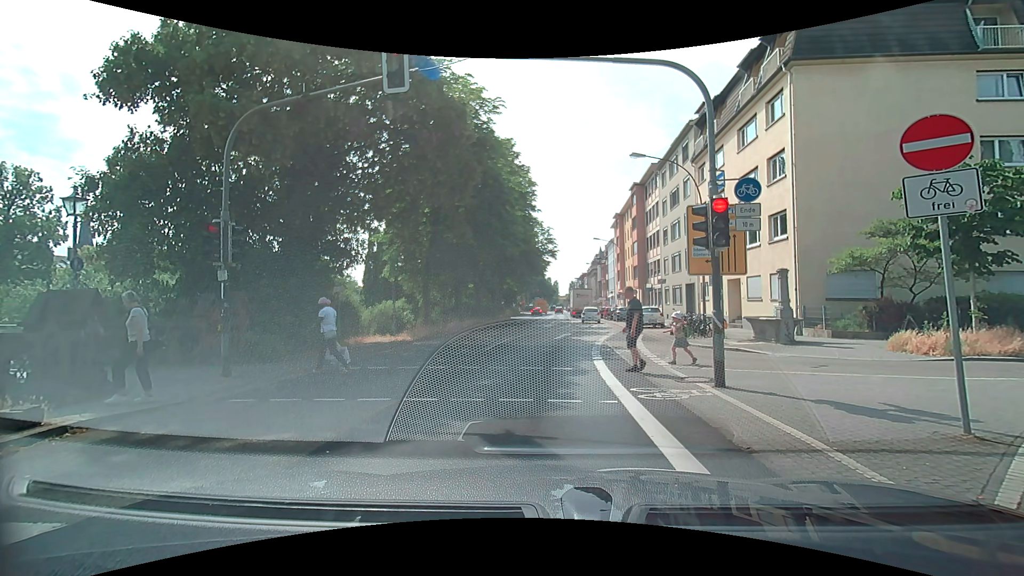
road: primary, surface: asphalt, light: Day
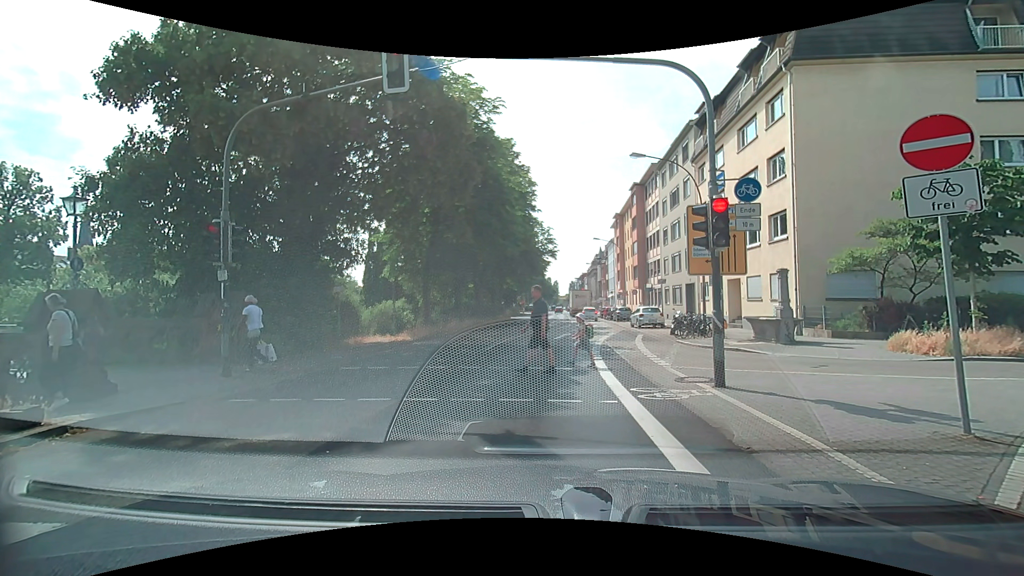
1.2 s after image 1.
(0.0, 0.0) m; 0°
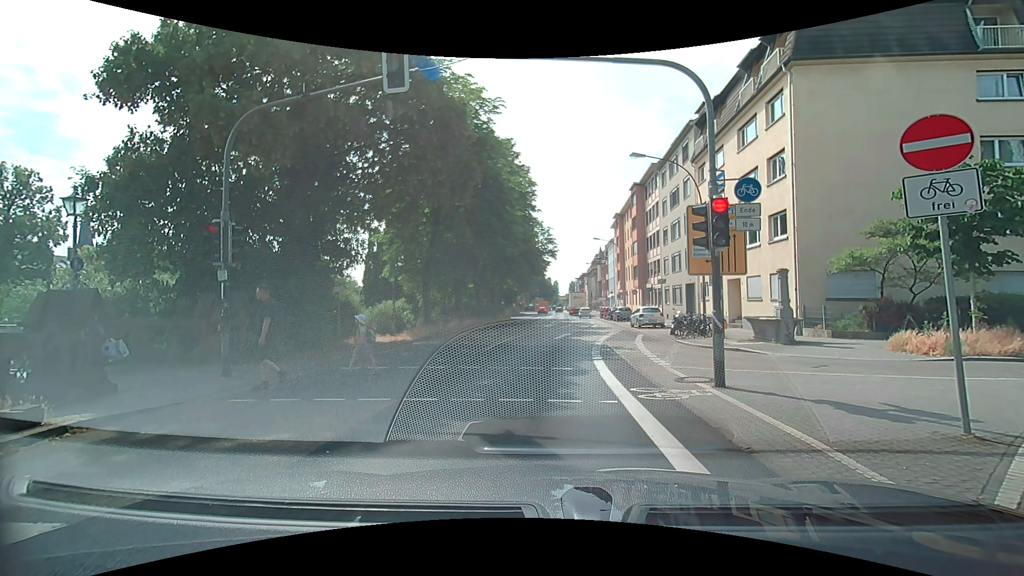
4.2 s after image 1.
(0.0, 0.0) m; 0°
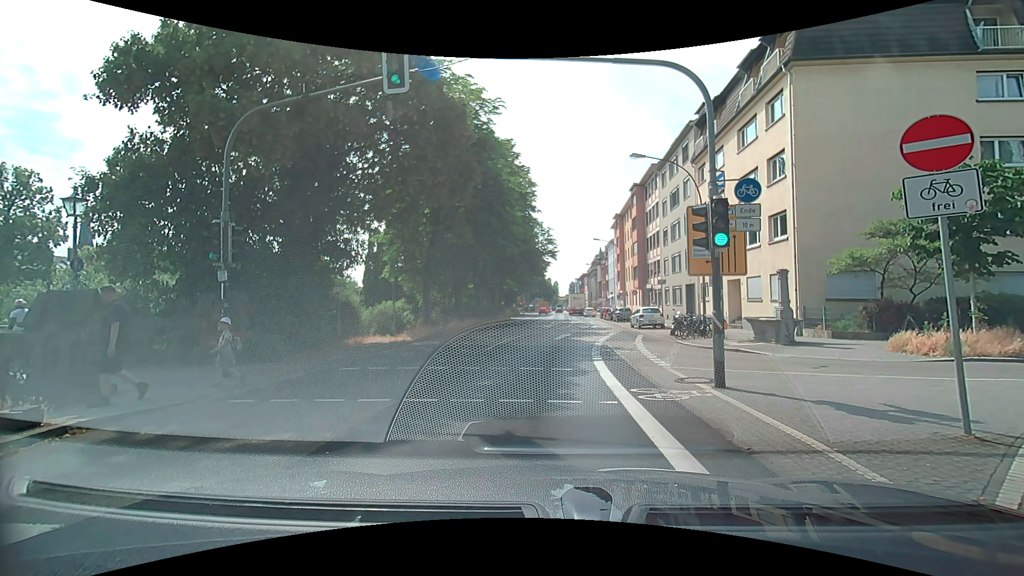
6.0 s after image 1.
(0.0, 0.0) m; 0°
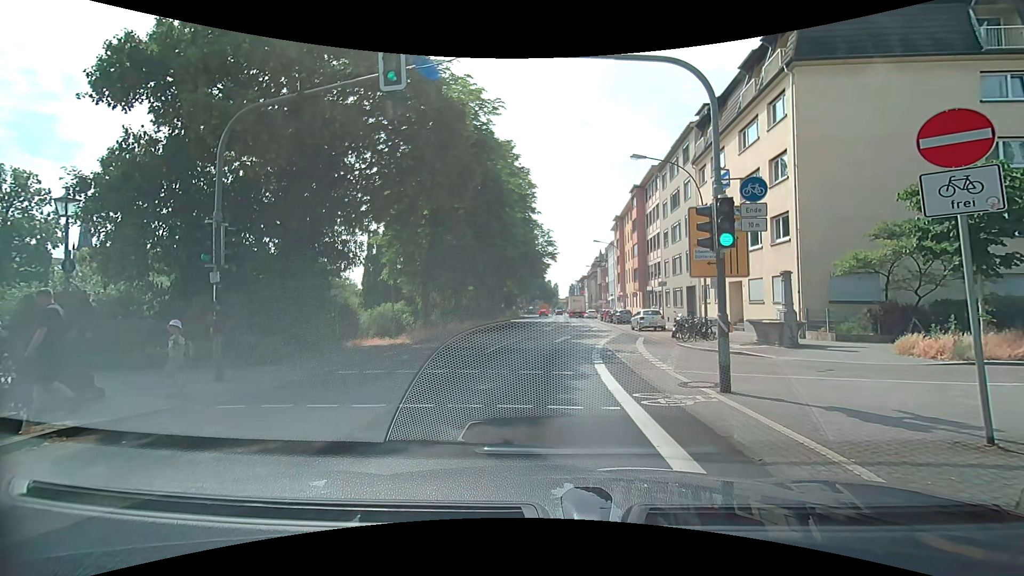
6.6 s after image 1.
(0.0, +0.3) m; 0°
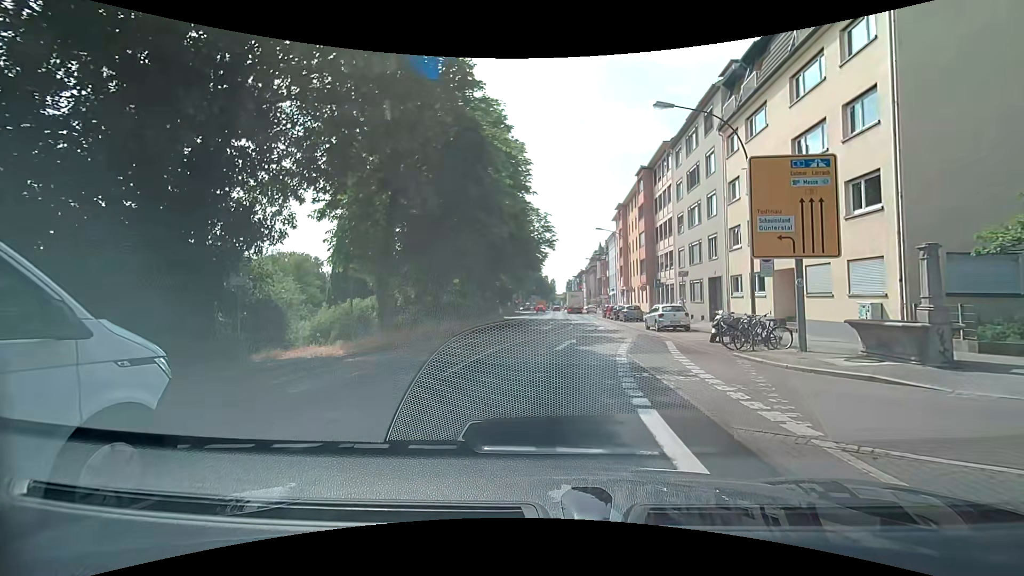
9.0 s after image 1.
(+0.2, +6.6) m; +2°
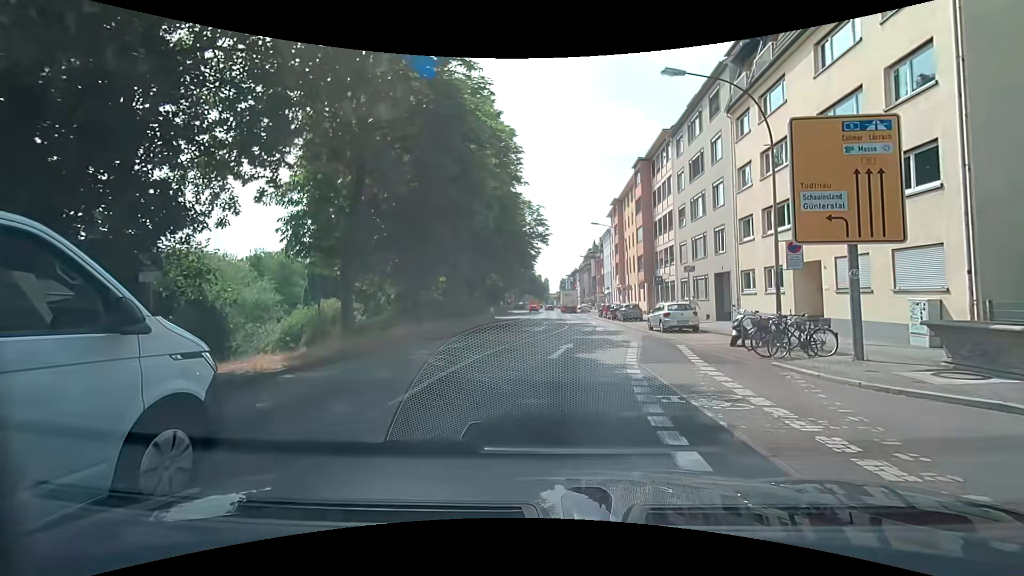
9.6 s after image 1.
(0.0, +2.8) m; +1°
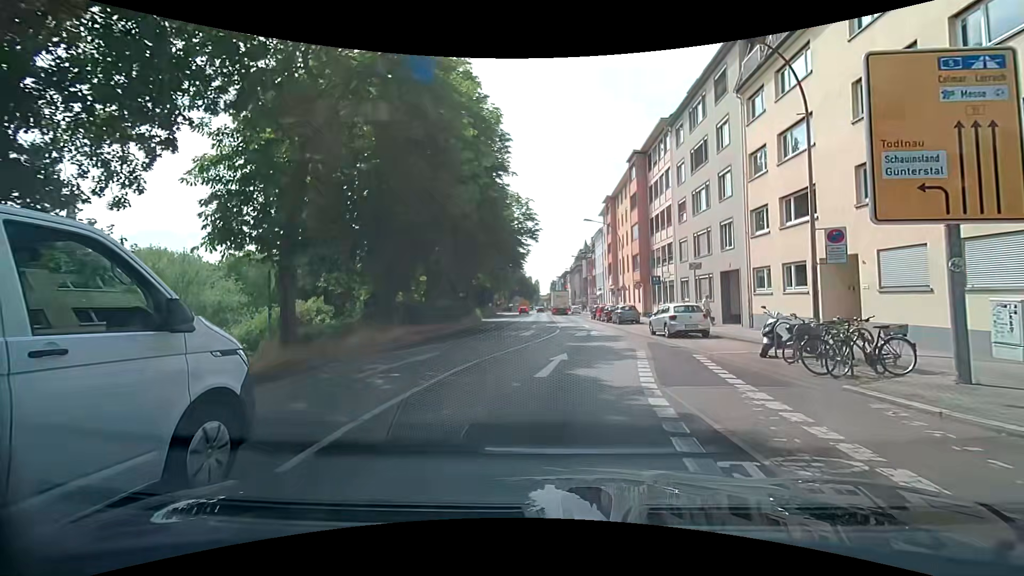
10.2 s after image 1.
(0.0, +3.1) m; 0°
(+1, +10) (+2, +20) (+3, +30) (+3, +40) (+3, +50) (+3, +60) (+3, +70) (+3, +80) (+3, +90) (+3, +100) m
